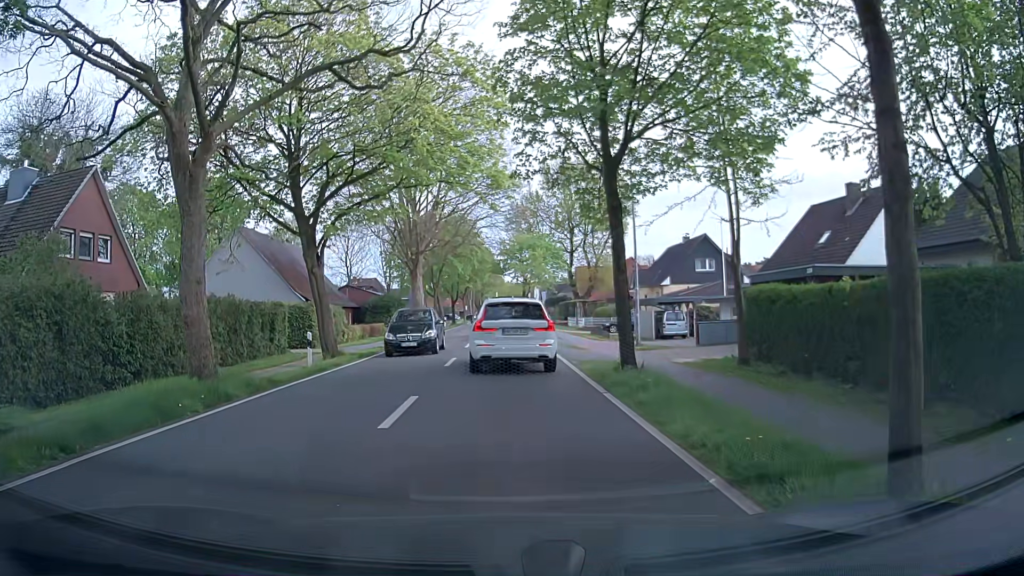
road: tertiary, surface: asphalt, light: Day
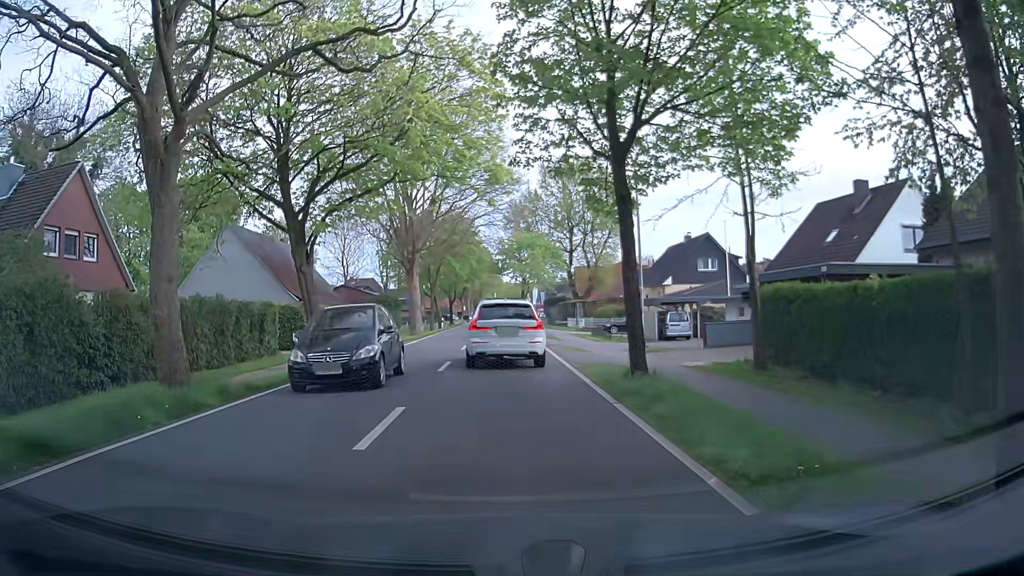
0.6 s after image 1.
(+0.1, +1.3) m; +1°
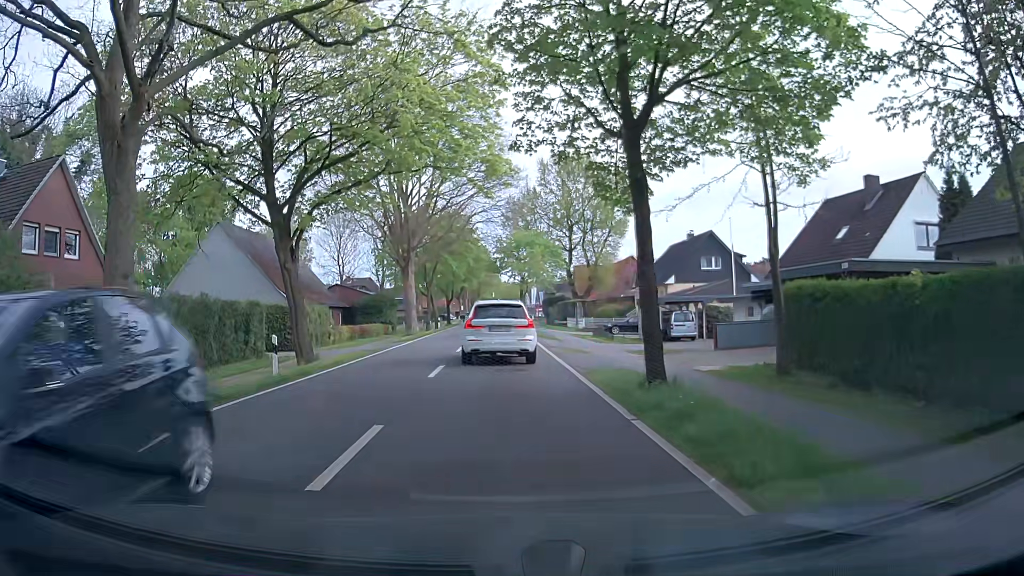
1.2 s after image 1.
(0.0, +1.7) m; -1°
